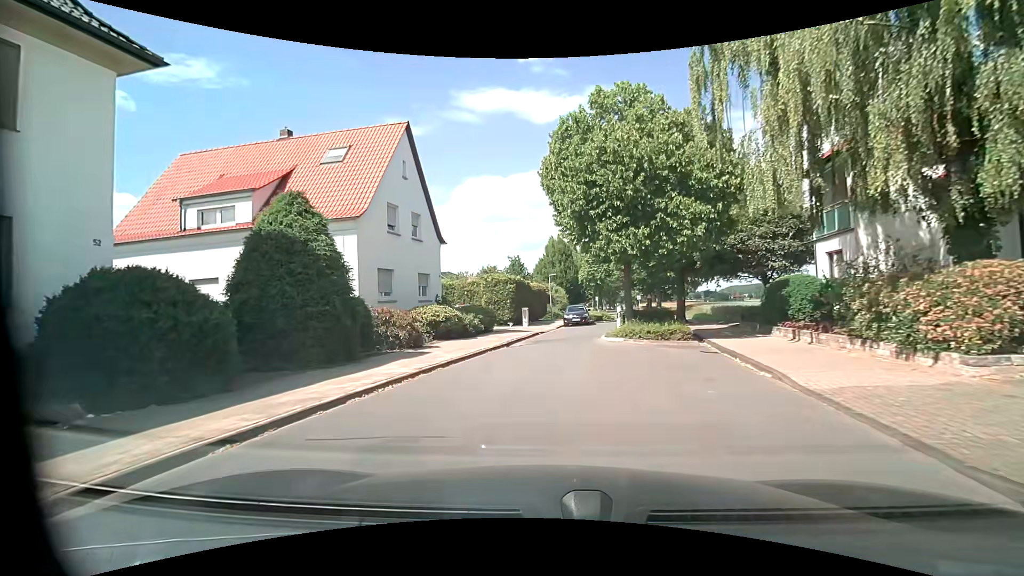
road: unclassified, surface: asphalt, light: Day
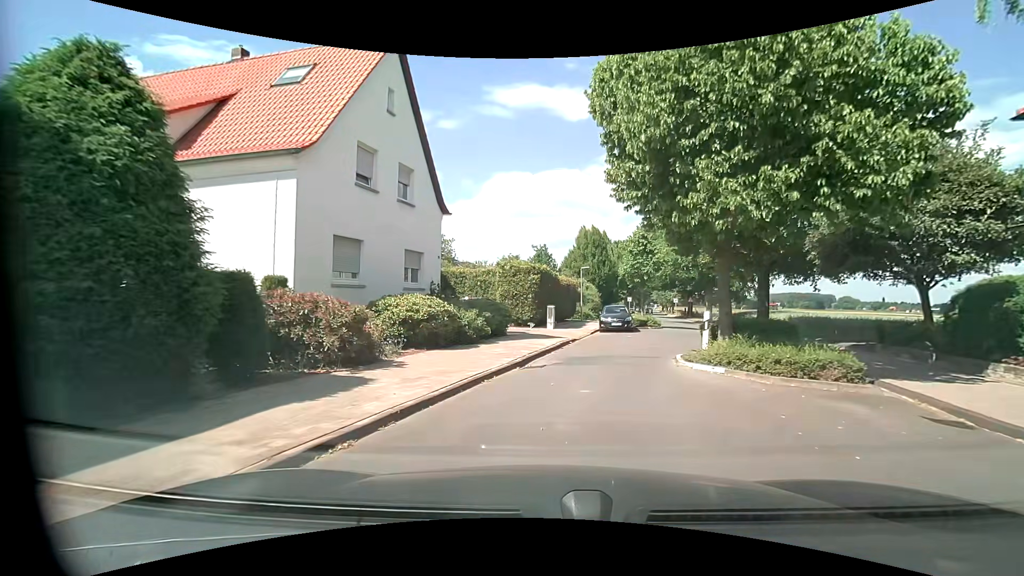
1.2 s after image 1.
(-0.2, +7.2) m; -4°
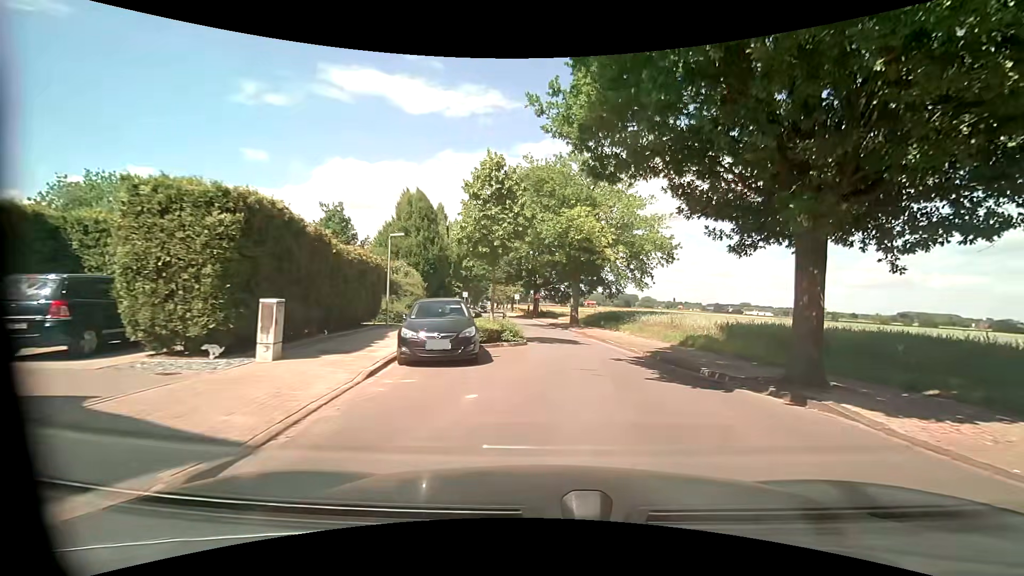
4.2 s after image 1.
(+2.1, +15.9) m; +19°
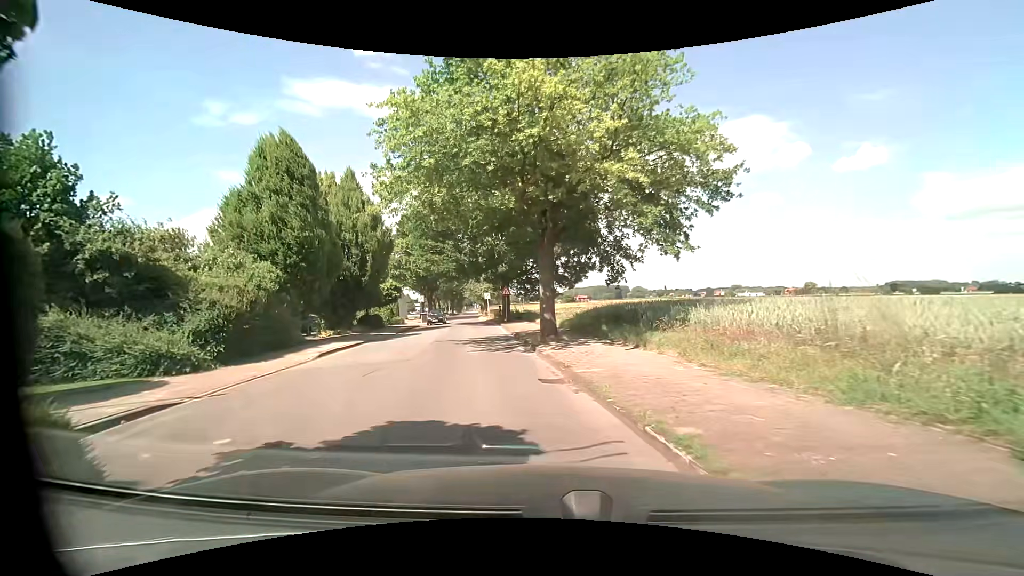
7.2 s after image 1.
(+1.8, +15.7) m; +2°
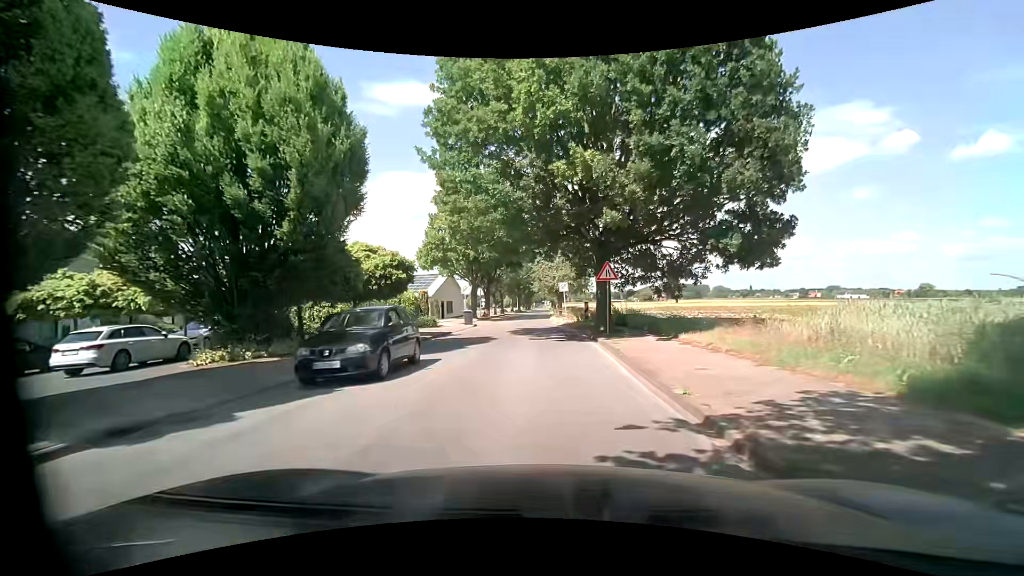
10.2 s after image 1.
(-2.5, +19.0) m; -9°
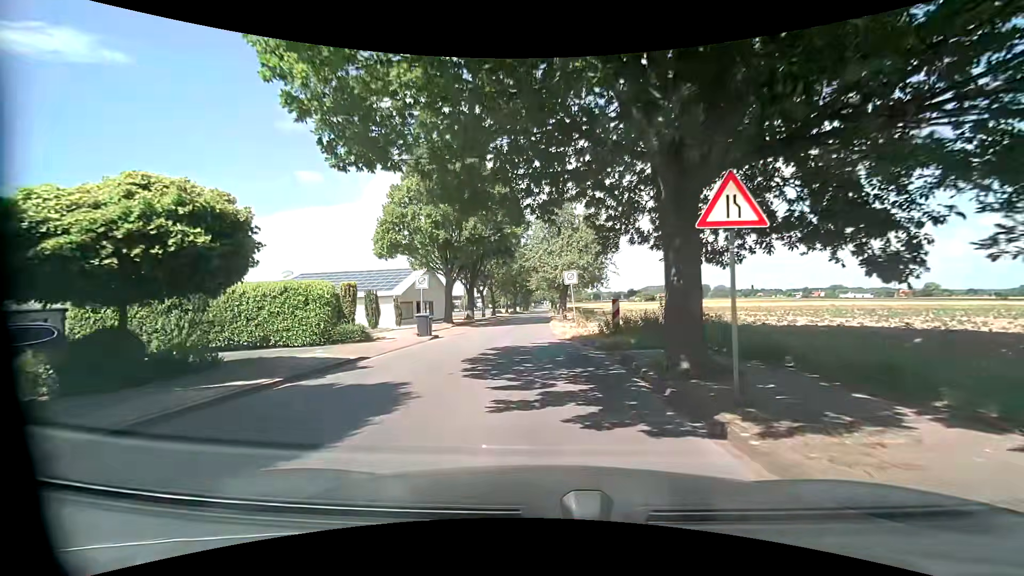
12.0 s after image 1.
(+0.2, +13.1) m; 0°
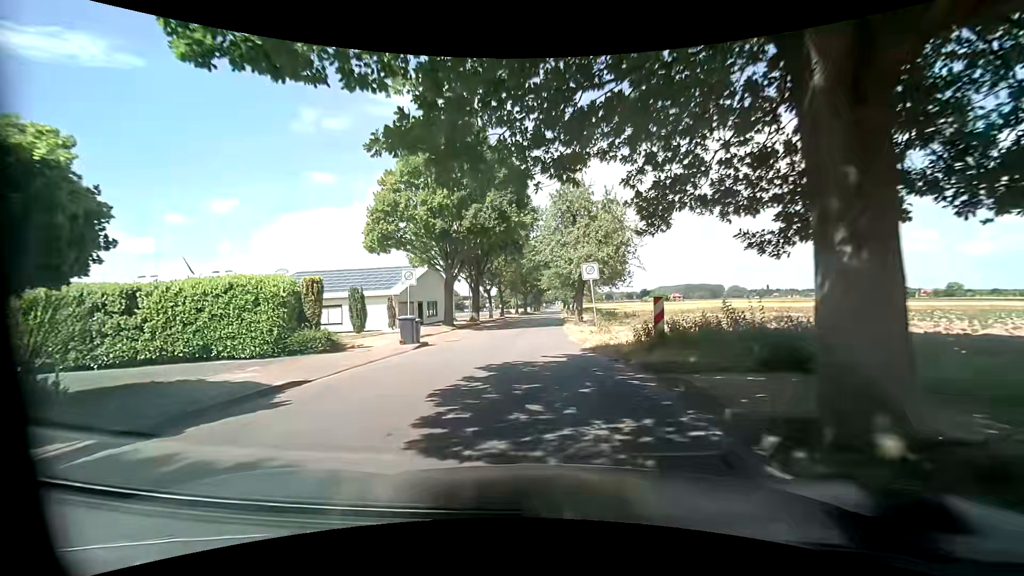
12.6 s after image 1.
(0.0, +4.6) m; 0°
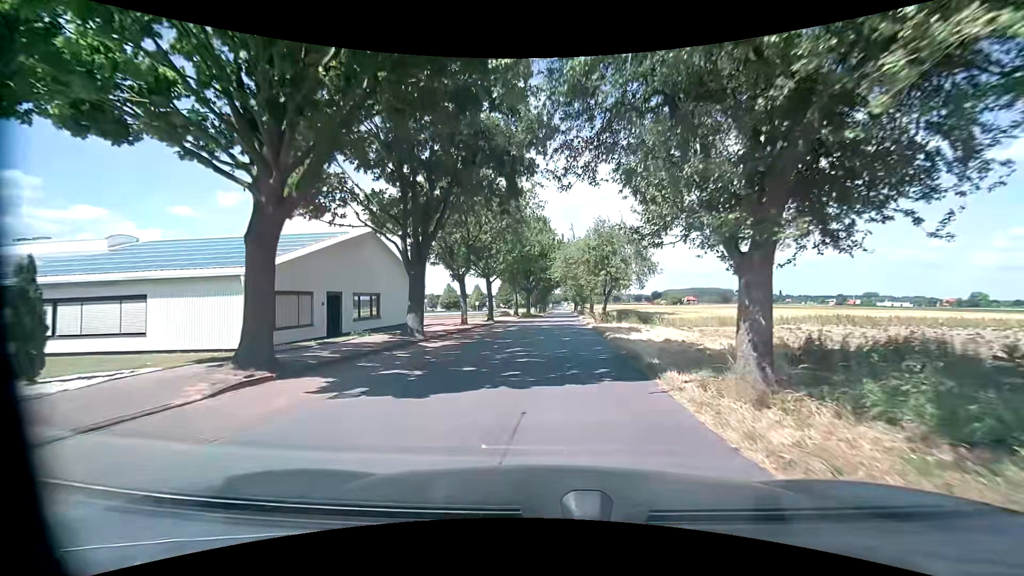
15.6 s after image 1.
(-1.0, +24.5) m; -2°
(0, +10) (+1, +20) (+1, +30) (+1, +40) (+2, +50) (+2, +60) (+3, +70) (+3, +80) (+4, +90) (+4, +100) m
